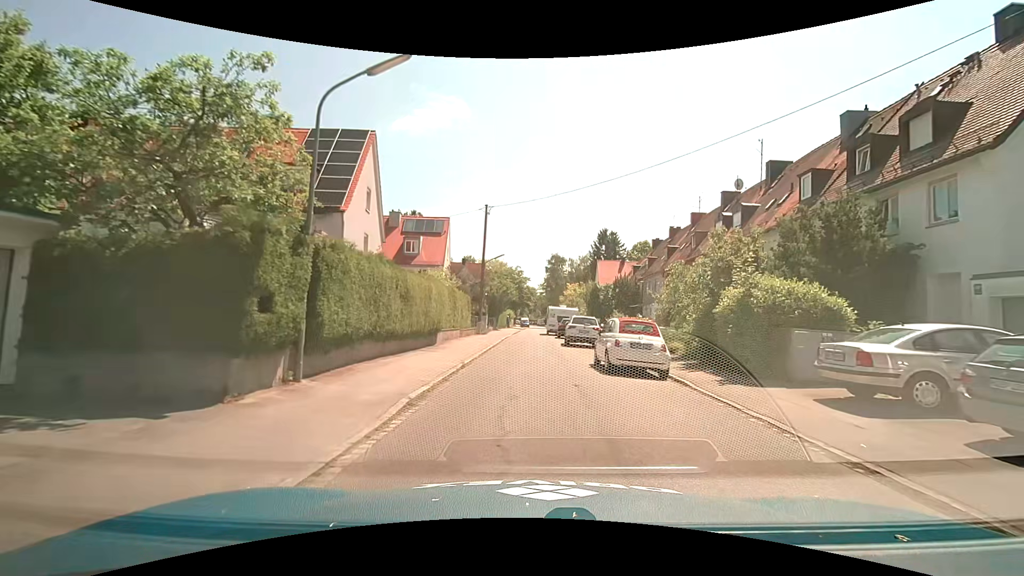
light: Day
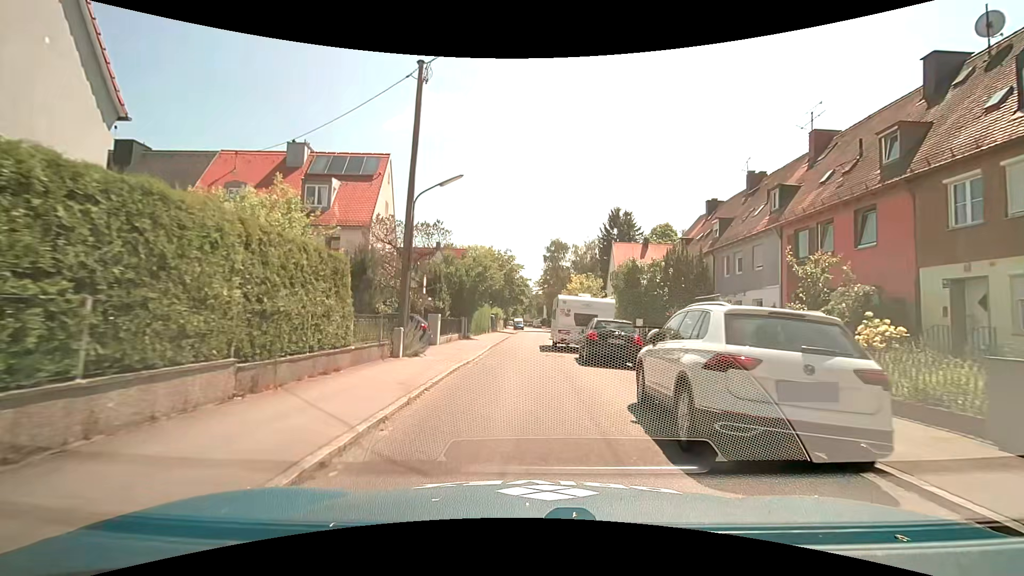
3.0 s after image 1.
(+0.3, +21.1) m; +2°
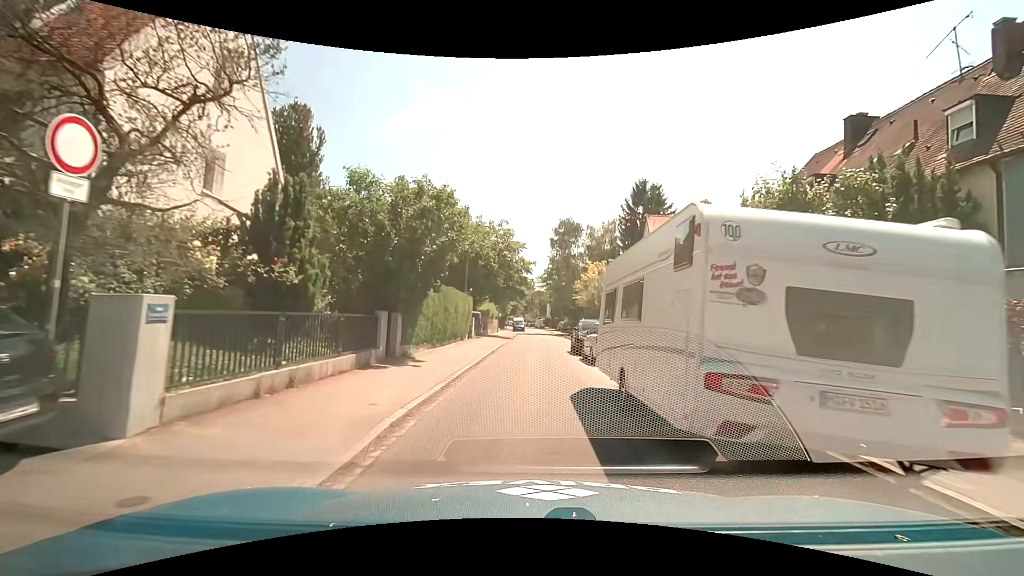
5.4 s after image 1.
(-0.5, +17.8) m; -1°
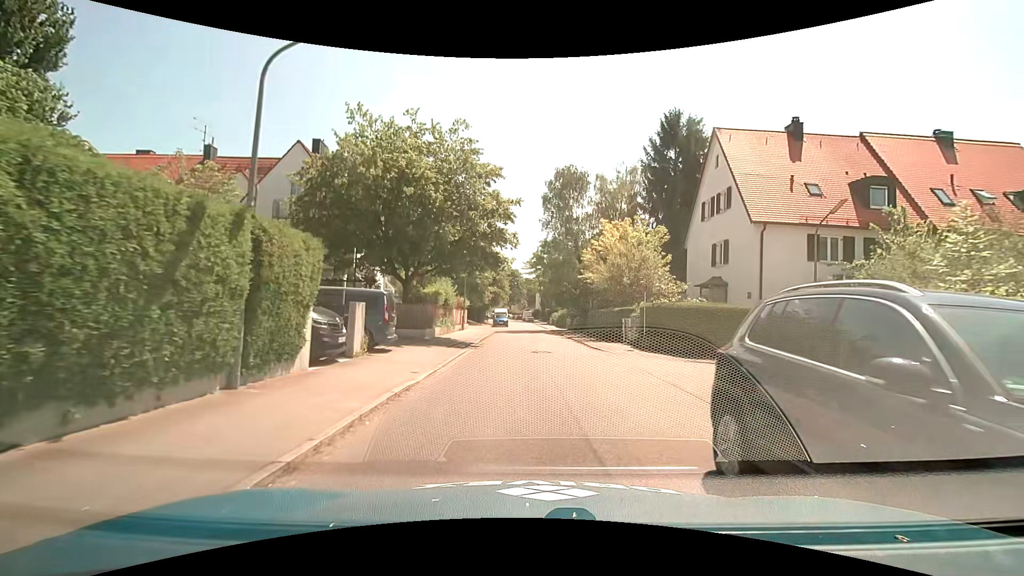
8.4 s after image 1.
(+0.3, +20.8) m; +2°
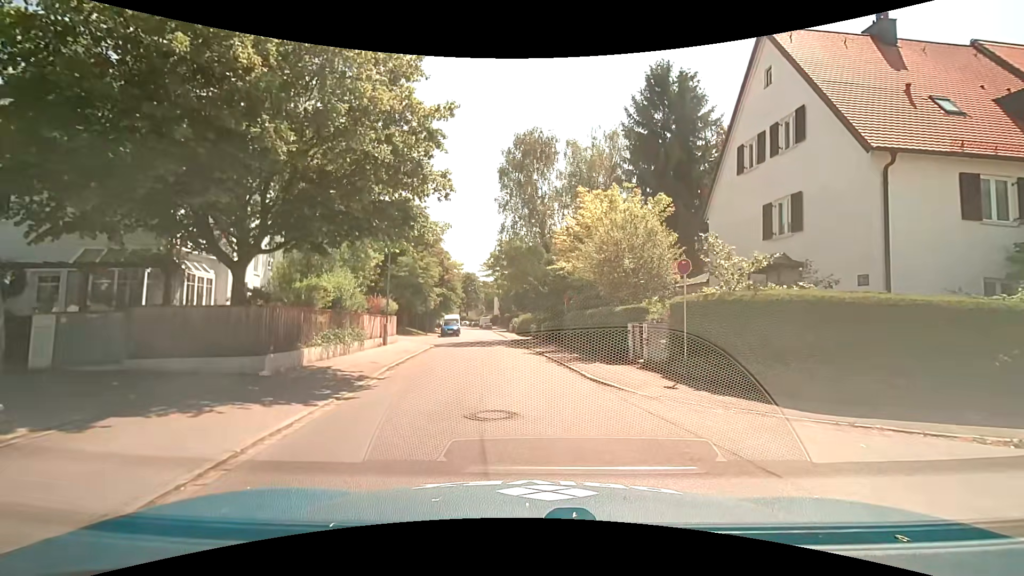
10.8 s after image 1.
(+0.1, +10.8) m; +4°
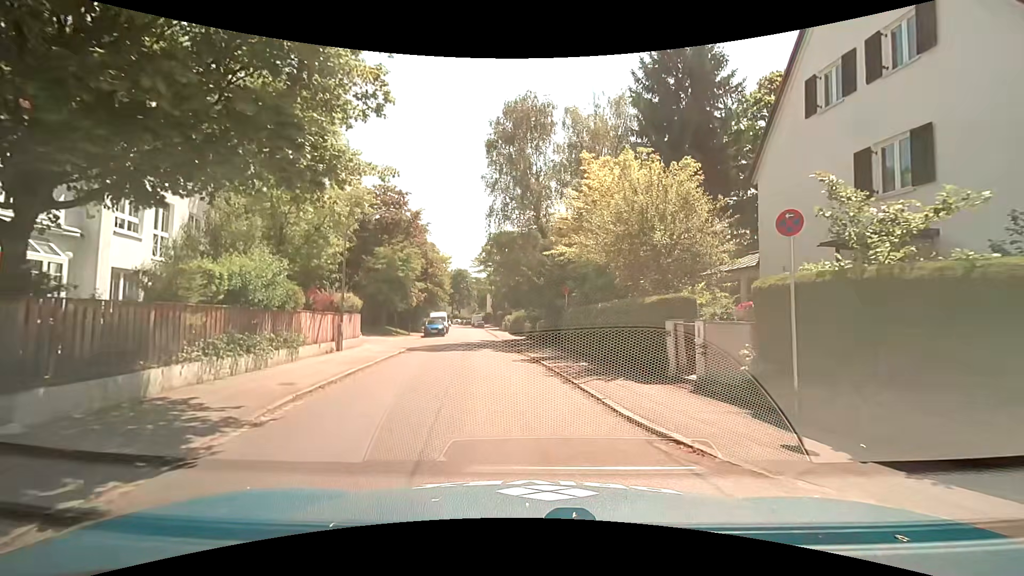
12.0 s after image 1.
(0.0, +5.5) m; +1°
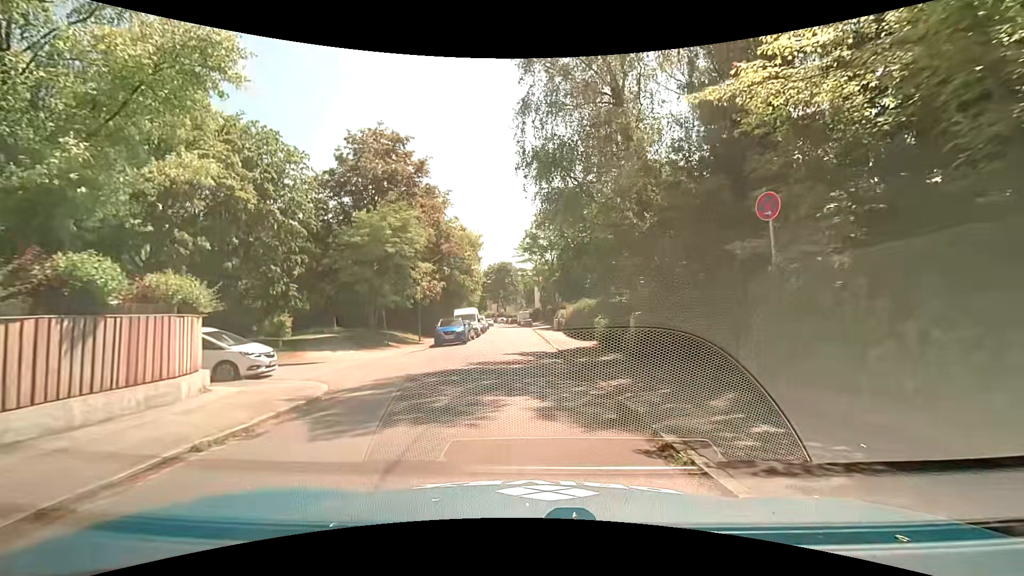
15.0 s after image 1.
(-1.2, +16.6) m; -6°
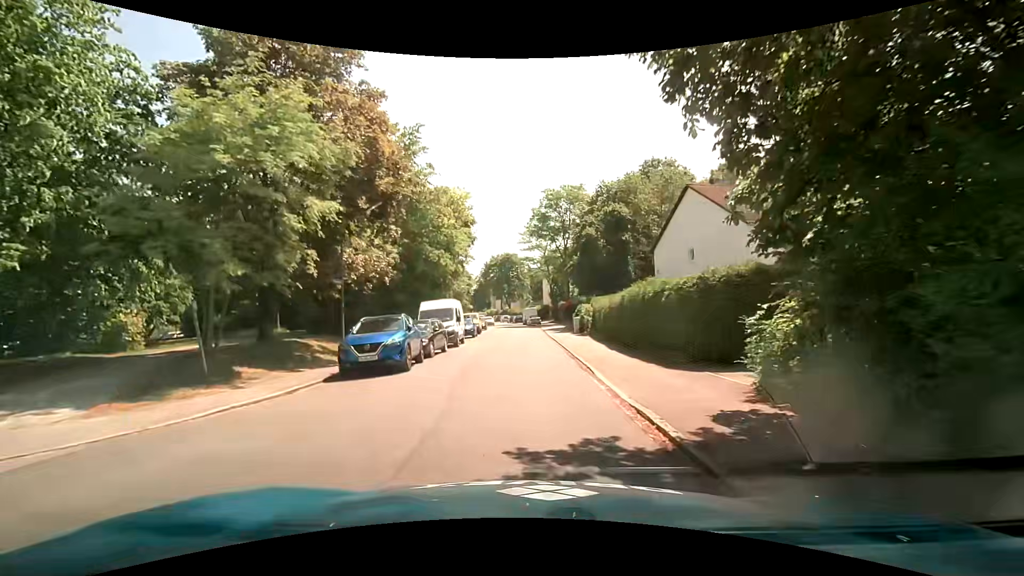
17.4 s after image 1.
(-0.4, +15.6) m; 0°
(0, +10) (-1, +20) (-1, +30) (-1, +40) (-2, +50) (-3, +60) (-4, +70) (-5, +80) (-7, +90) (-9, +99) m
